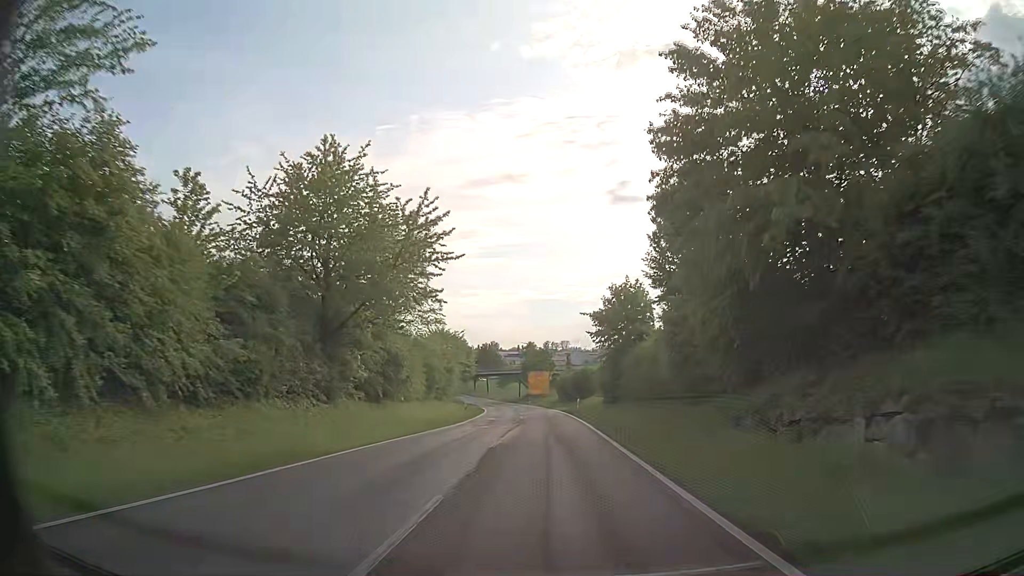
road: residential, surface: asphalt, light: Day
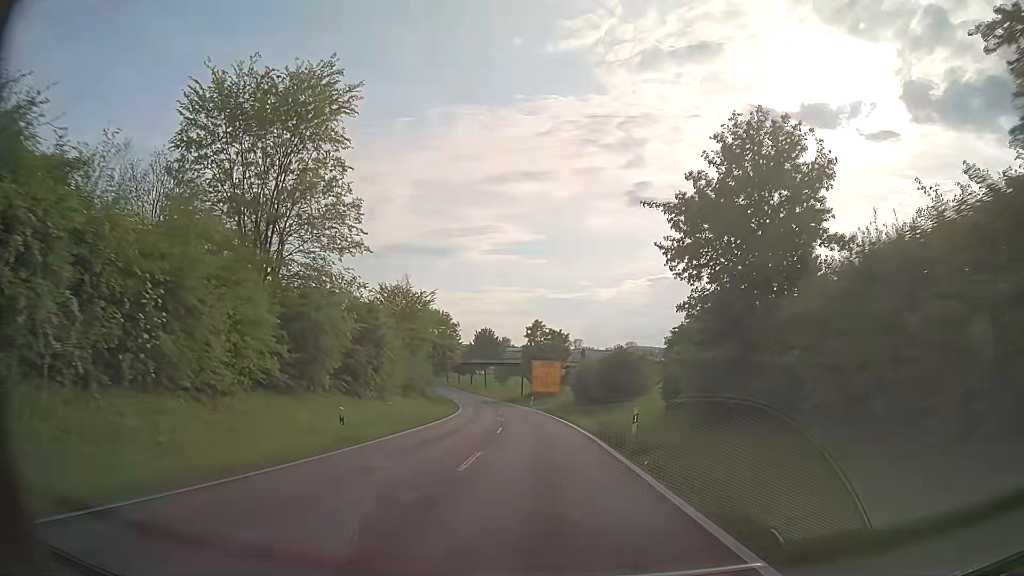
(-0.1, +29.3) m; -1°
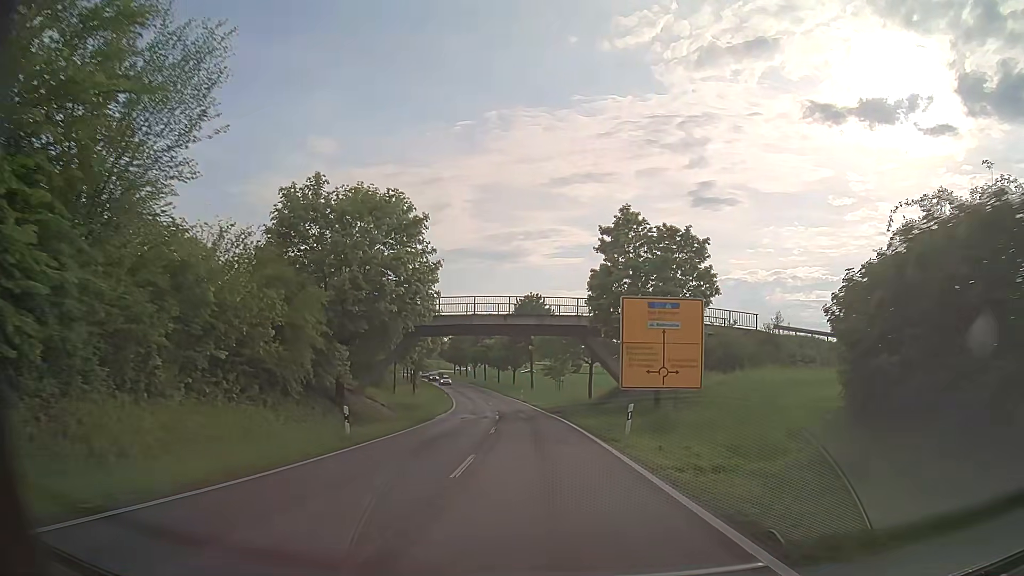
(-2.4, +49.2) m; -6°
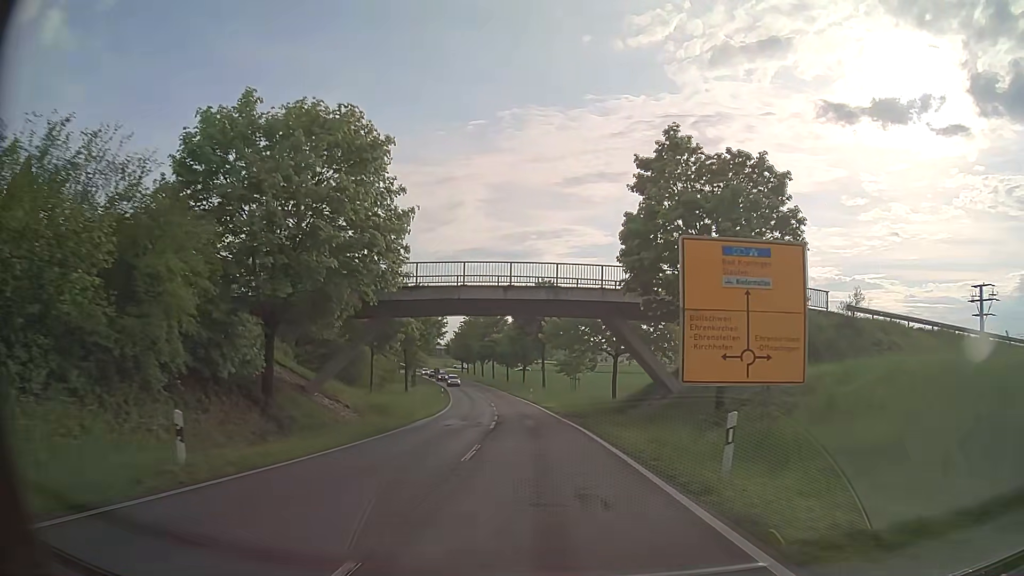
(-0.1, +9.8) m; -1°
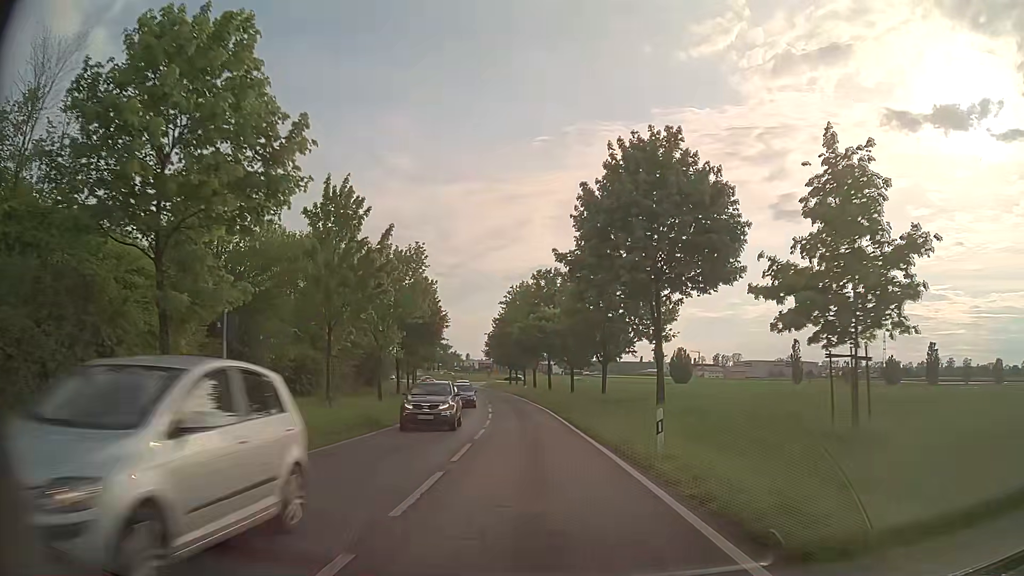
(-2.3, +46.8) m; -6°
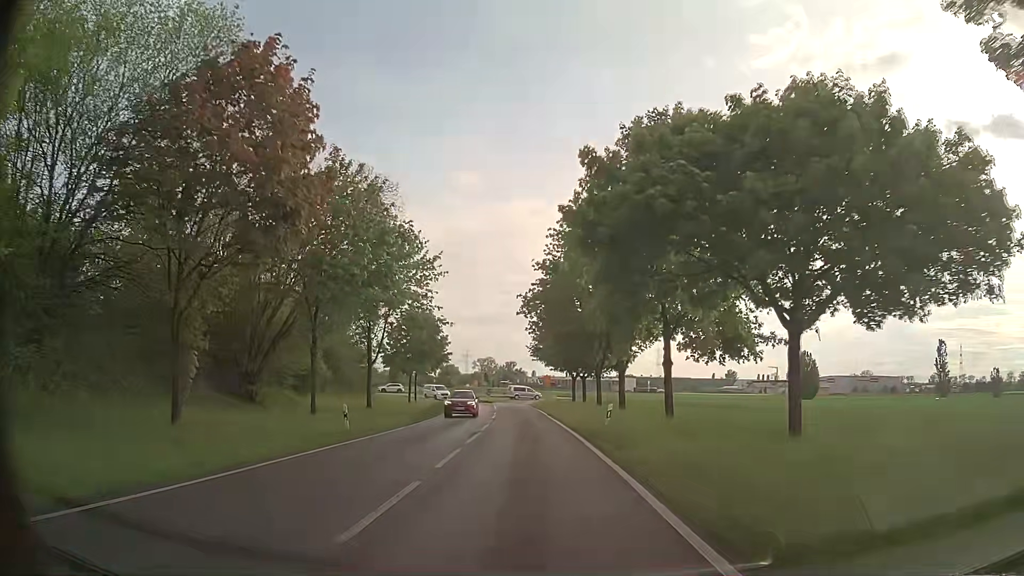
(-2.2, +42.0) m; -5°
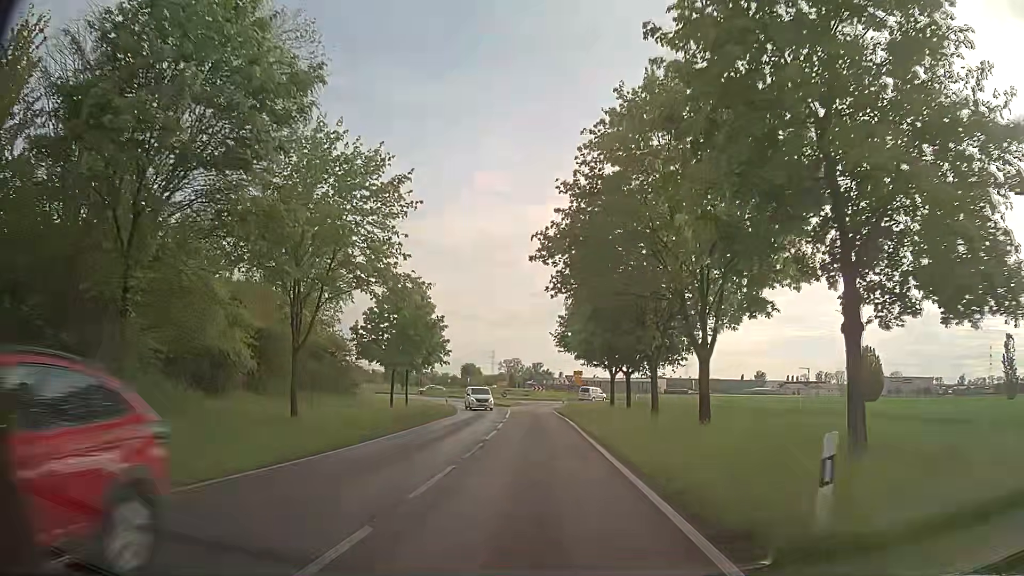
(-0.5, +15.1) m; -2°
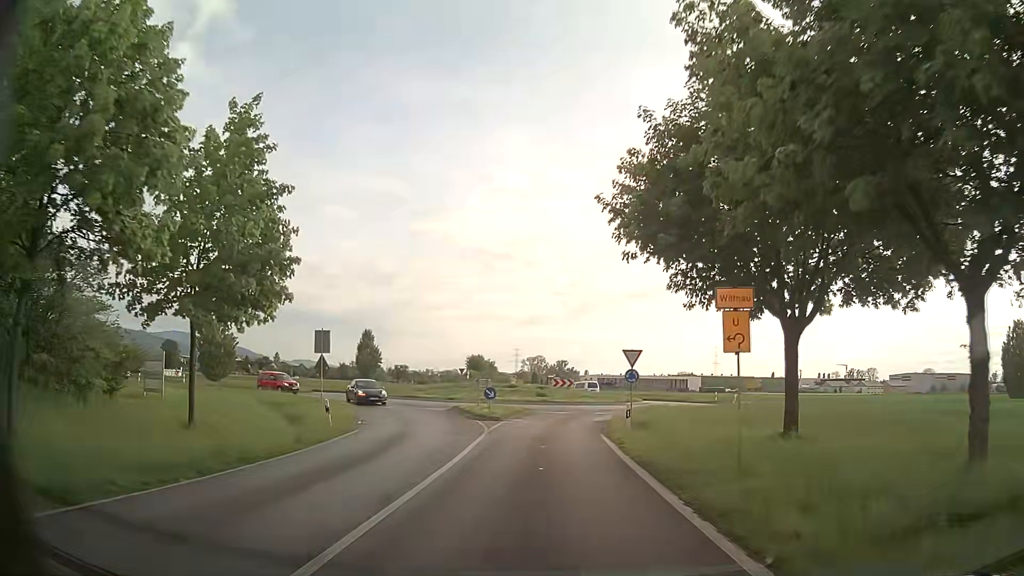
(-1.0, +33.9) m; -2°
(0, +10) (0, +20) (0, +30) (+3, +39) (+10, +47) (+19, +50) (+29, +50) (+39, +50) (+49, +50) (+59, +49) m
